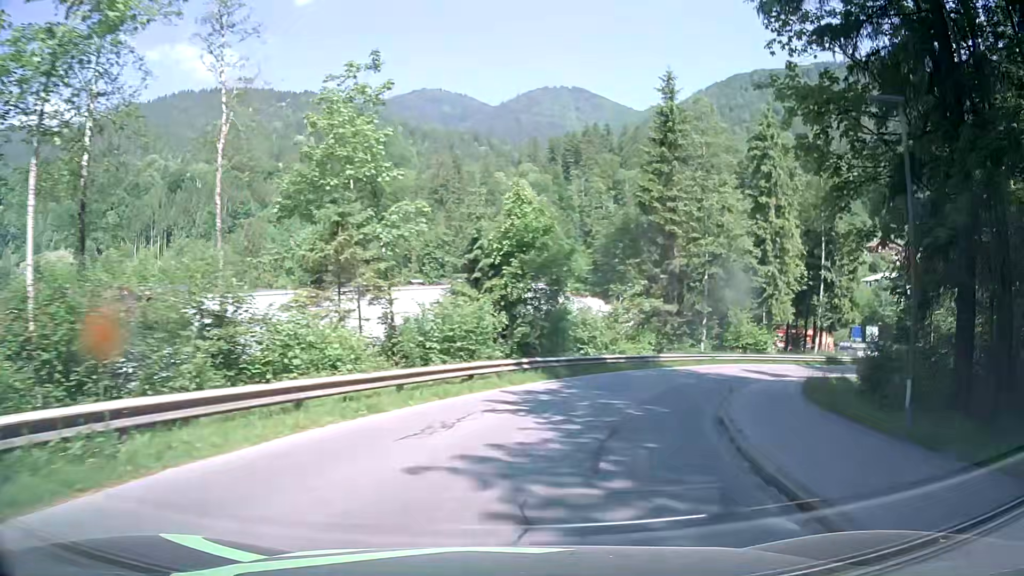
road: tertiary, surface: asphalt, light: Day
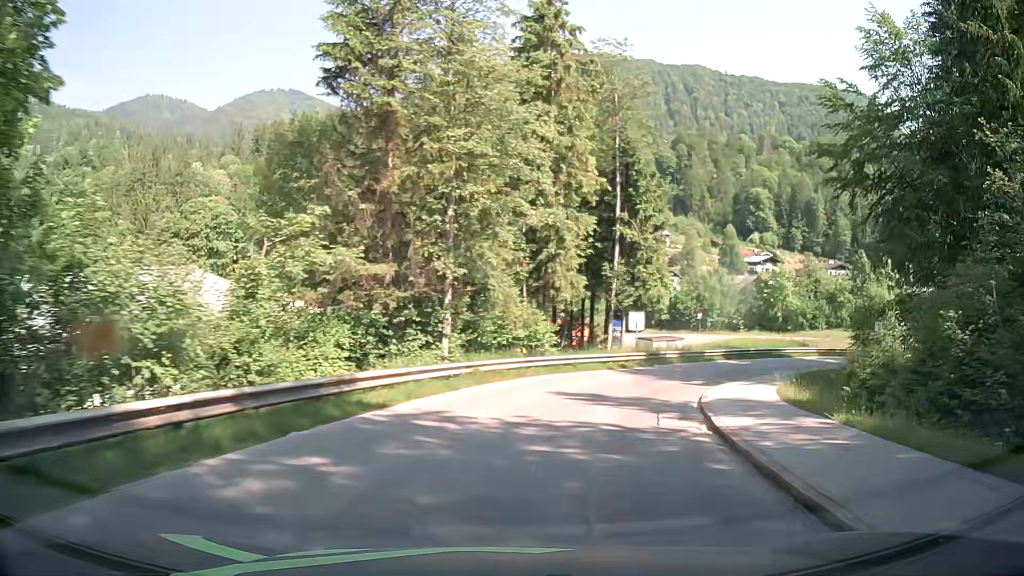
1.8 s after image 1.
(+4.6, +20.8) m; +25°
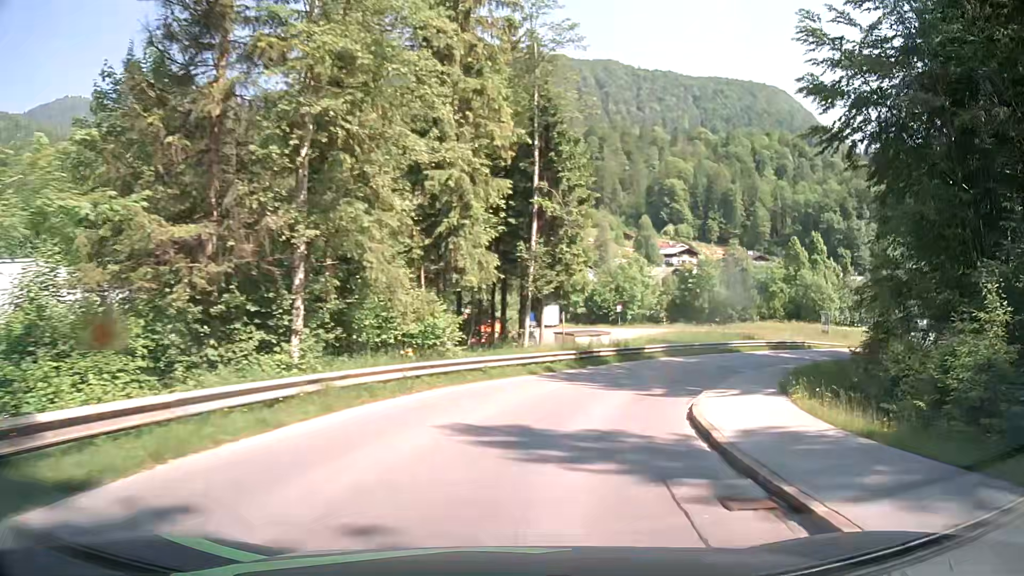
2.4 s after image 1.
(+0.5, +7.2) m; +7°
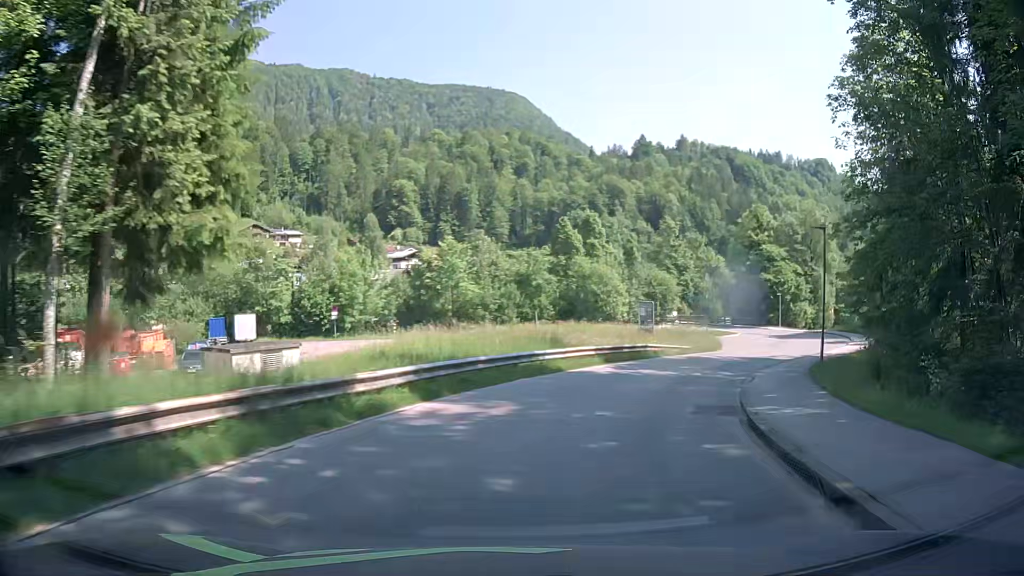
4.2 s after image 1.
(+4.3, +21.5) m; +23°
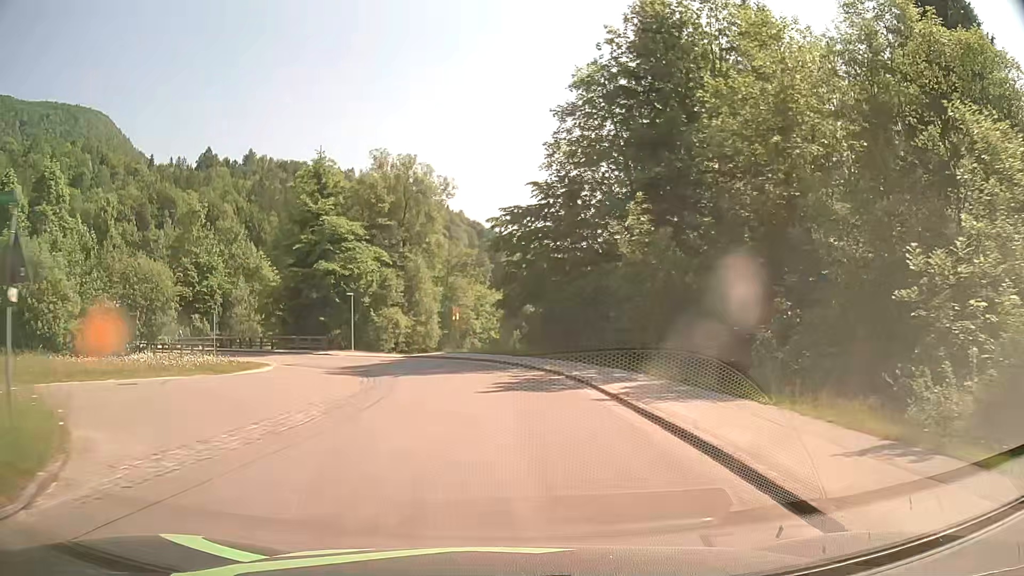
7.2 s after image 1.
(+12.4, +32.3) m; +38°
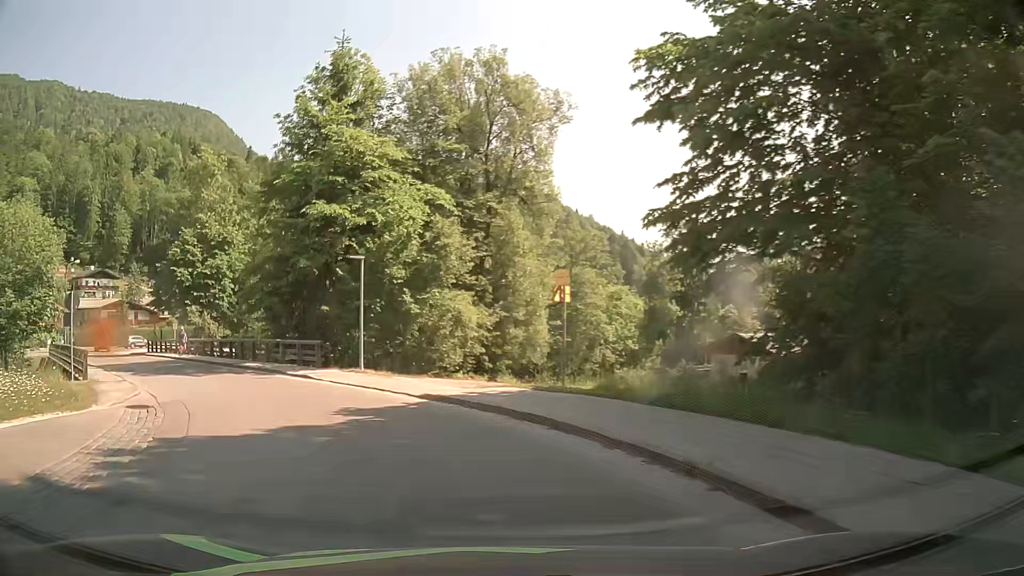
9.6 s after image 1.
(-0.9, +24.0) m; -10°
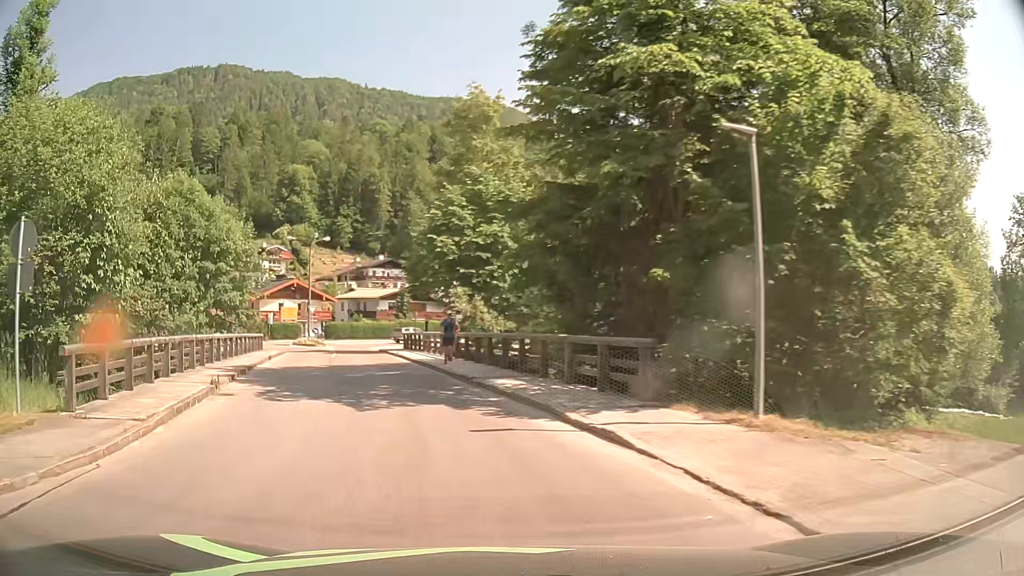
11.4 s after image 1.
(-3.4, +14.2) m; -28°
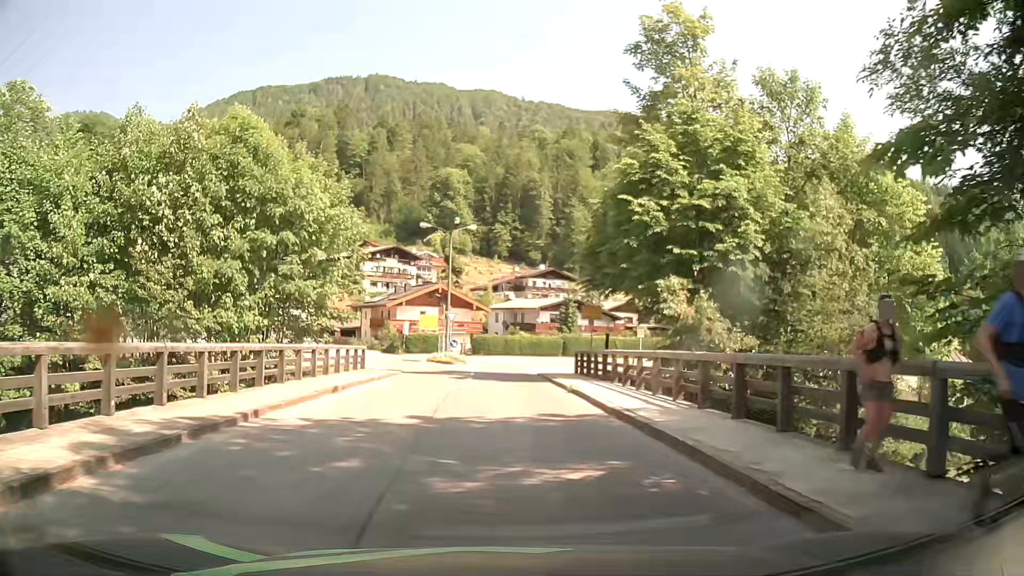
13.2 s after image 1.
(-2.2, +13.8) m; -14°
(0, +10) (0, +20) (0, +30) (0, +40) (-1, +50) (-6, +58) (-16, +59) (-25, +55) (-34, +51) (-43, +46) m
